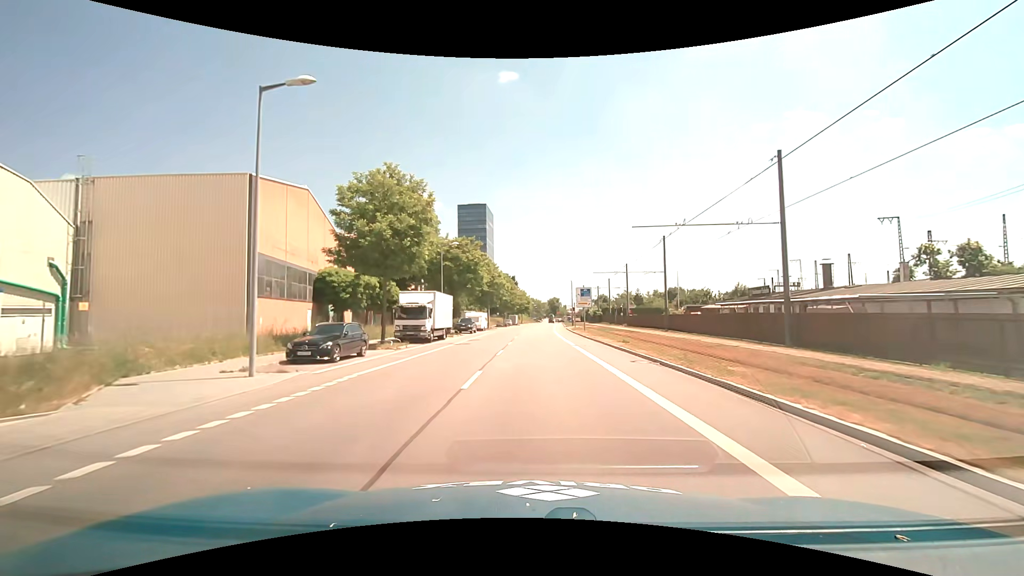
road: unclassified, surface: asphalt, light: Day
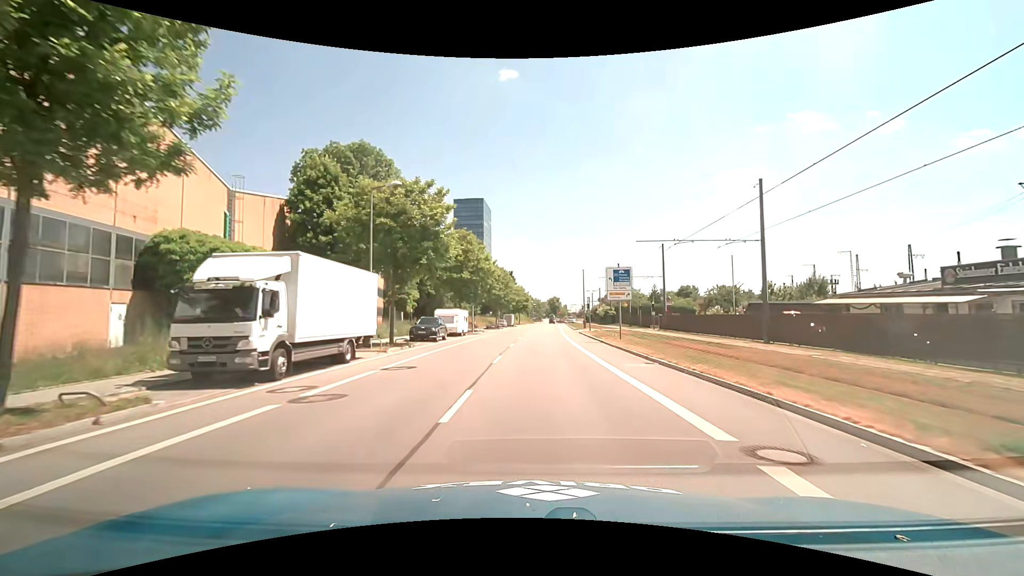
(-0.1, +20.4) m; 0°
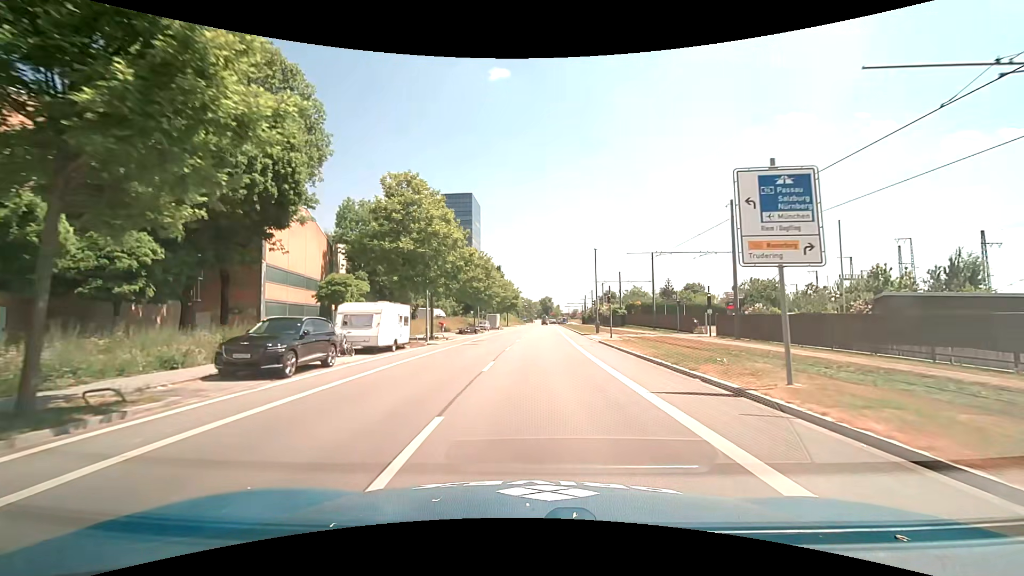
(+0.2, +20.5) m; +1°
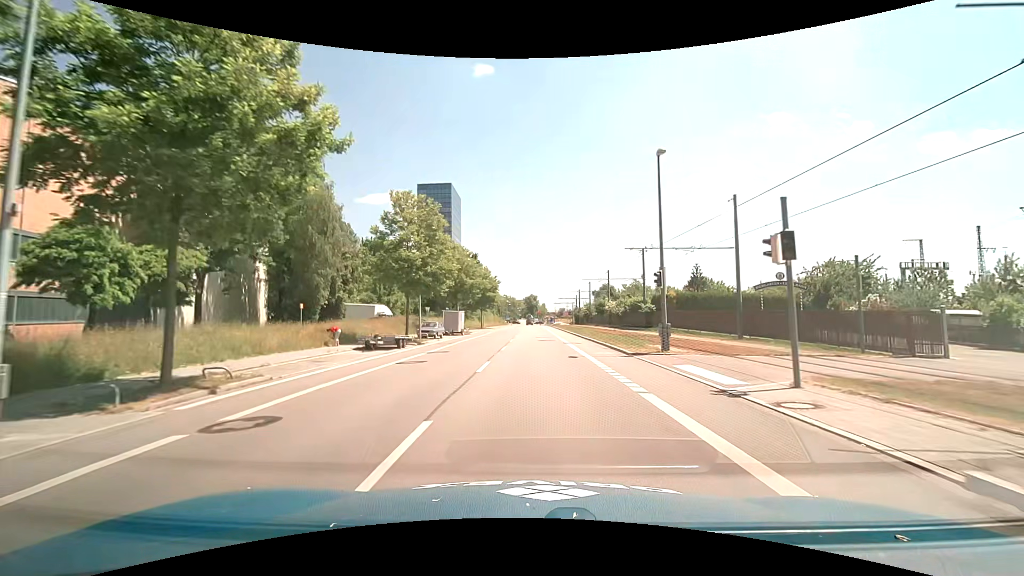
(+0.4, +27.4) m; +2°
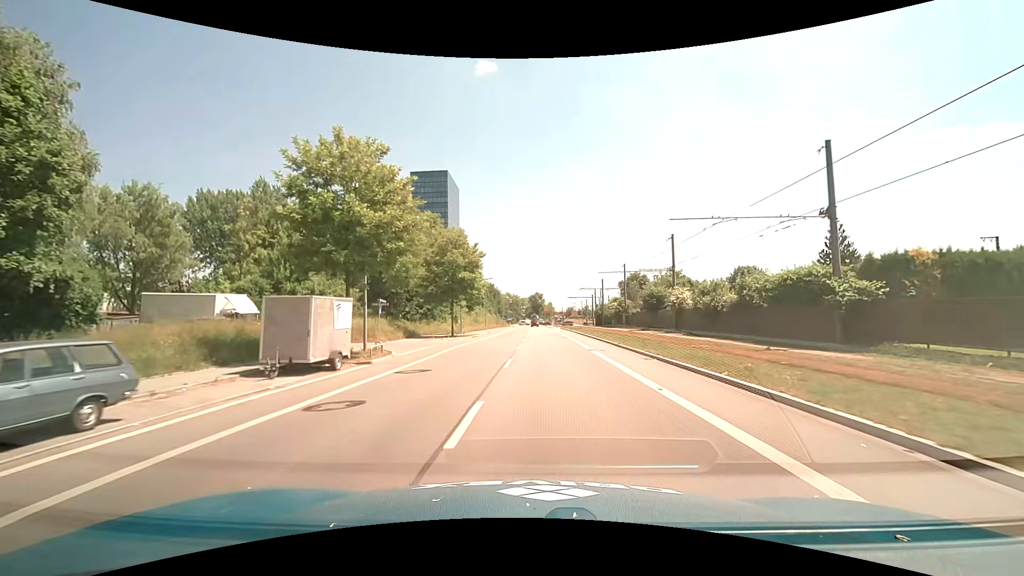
(-0.1, +34.4) m; -1°
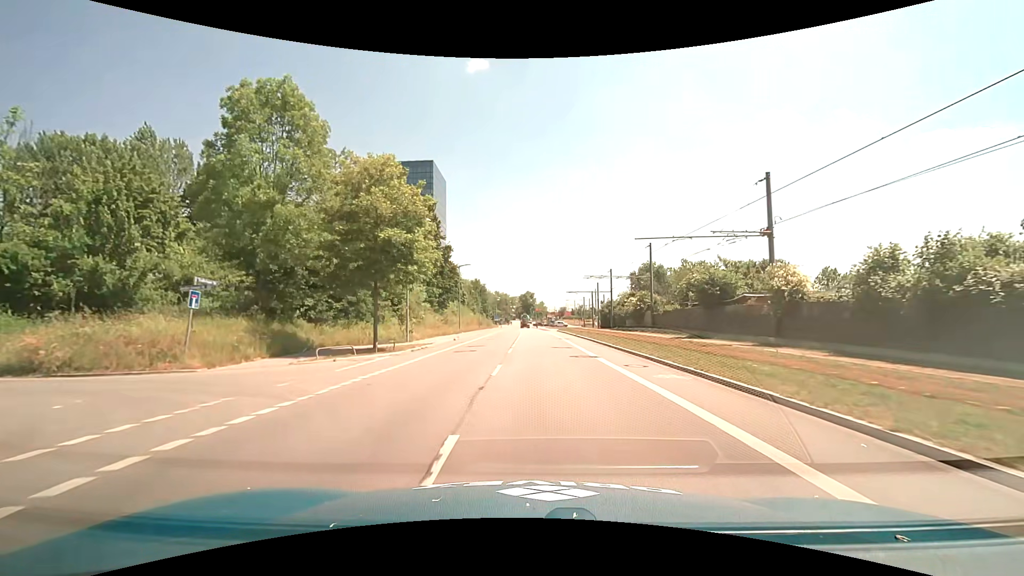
(+0.2, +20.5) m; +1°
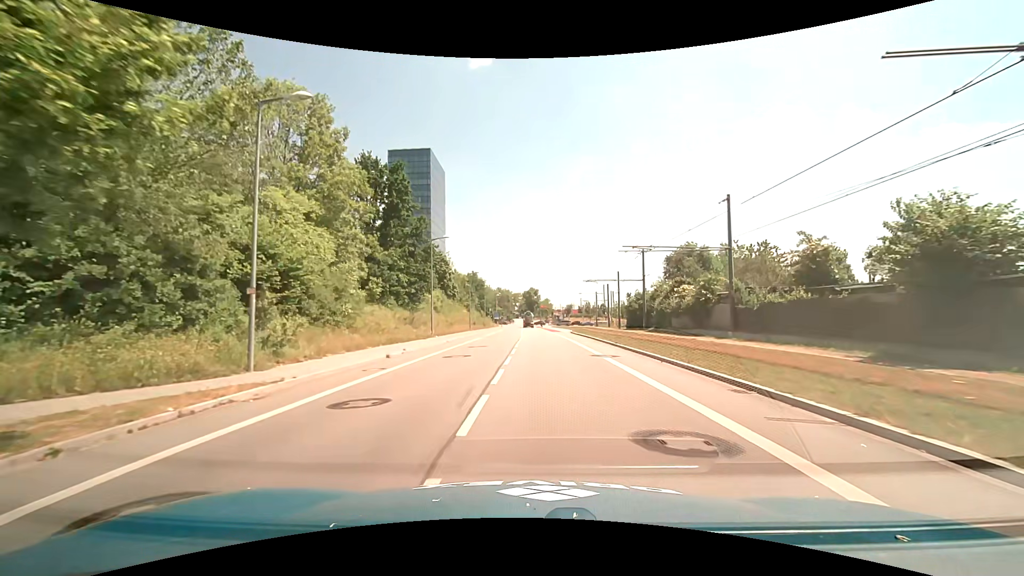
(0.0, +19.5) m; -1°
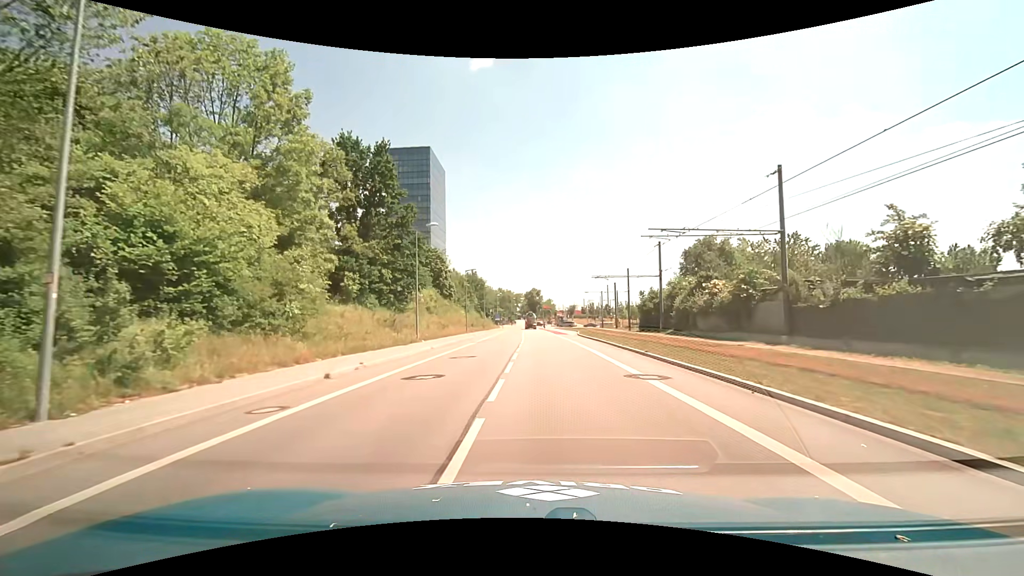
(0.0, +6.4) m; 0°
(0, +10) (0, +20) (0, +30) (0, +40) (0, +50) (0, +60) (0, +70) (0, +80) (0, +90) (0, +100) m
